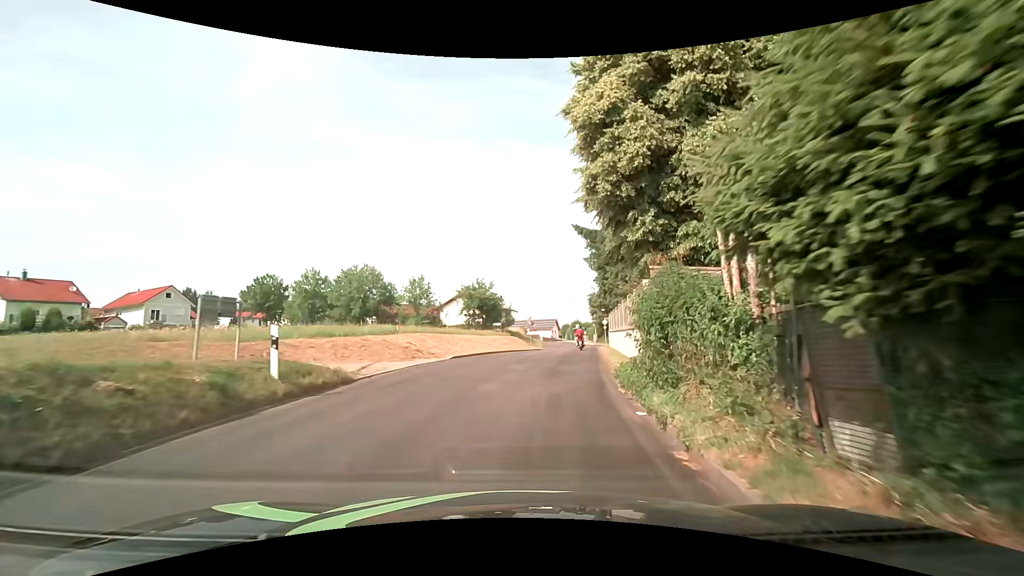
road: tertiary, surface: asphalt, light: Day
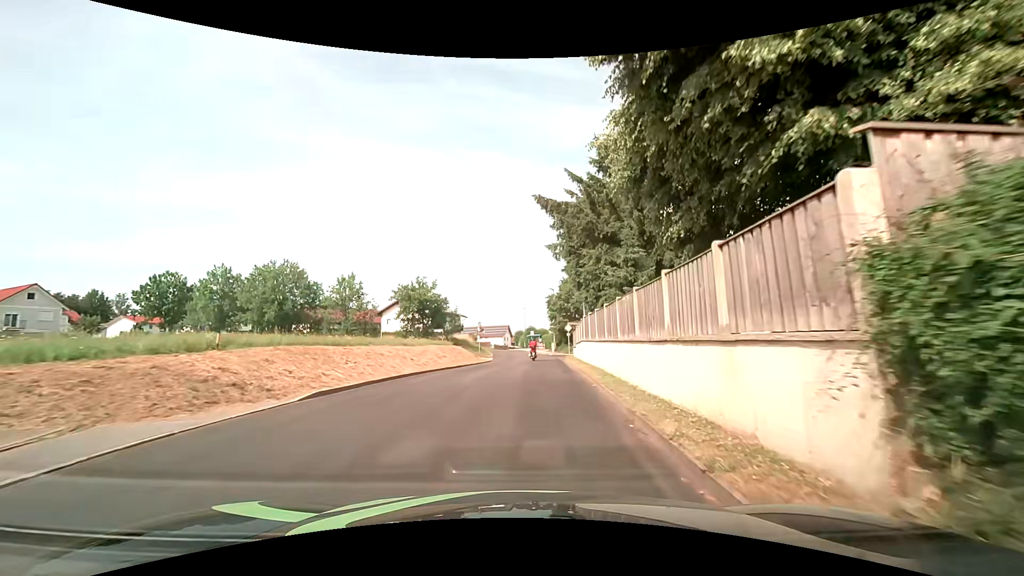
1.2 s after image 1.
(+0.5, +9.9) m; +5°
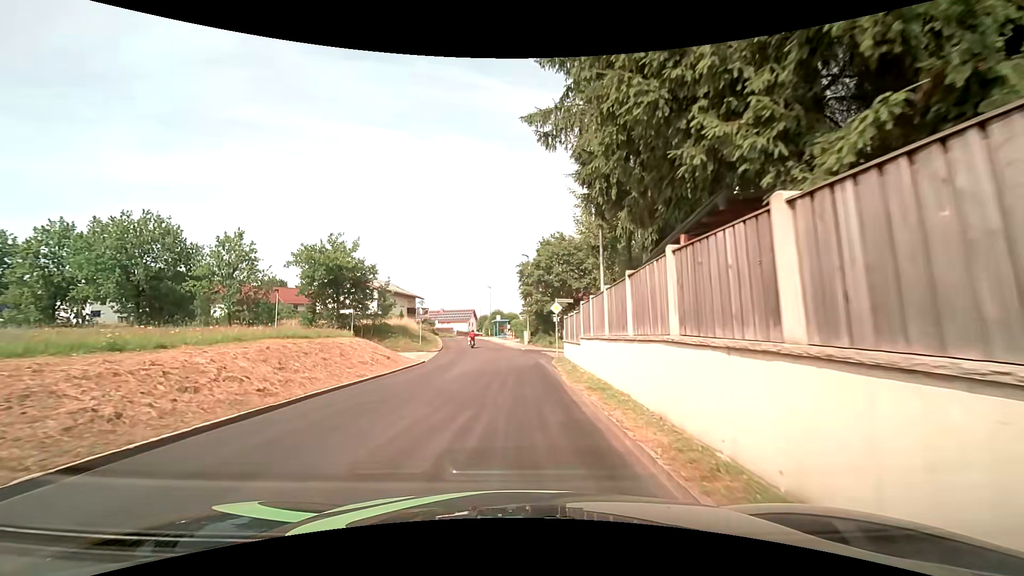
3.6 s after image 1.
(+0.9, +18.6) m; +4°
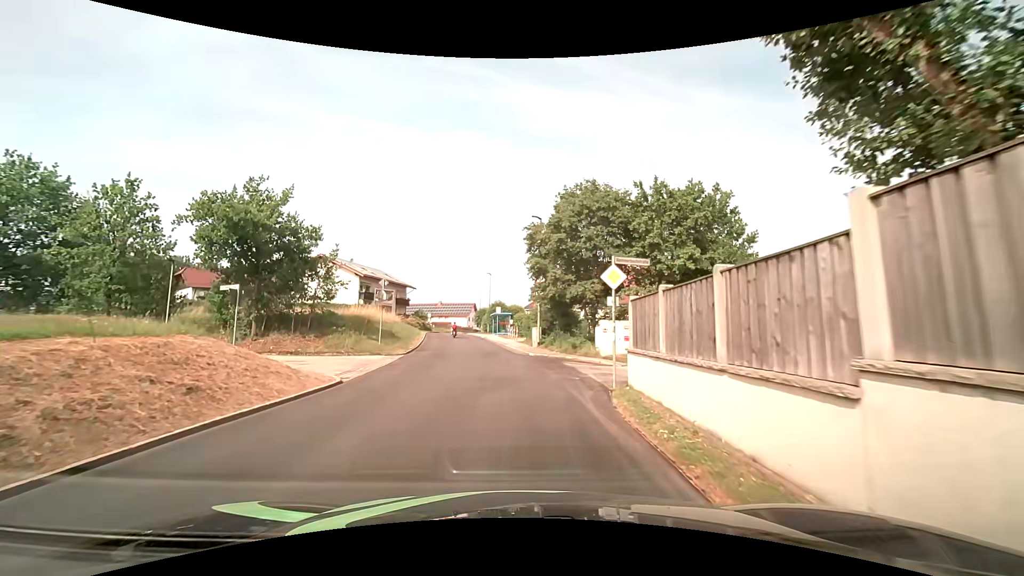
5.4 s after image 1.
(-0.2, +13.8) m; -2°
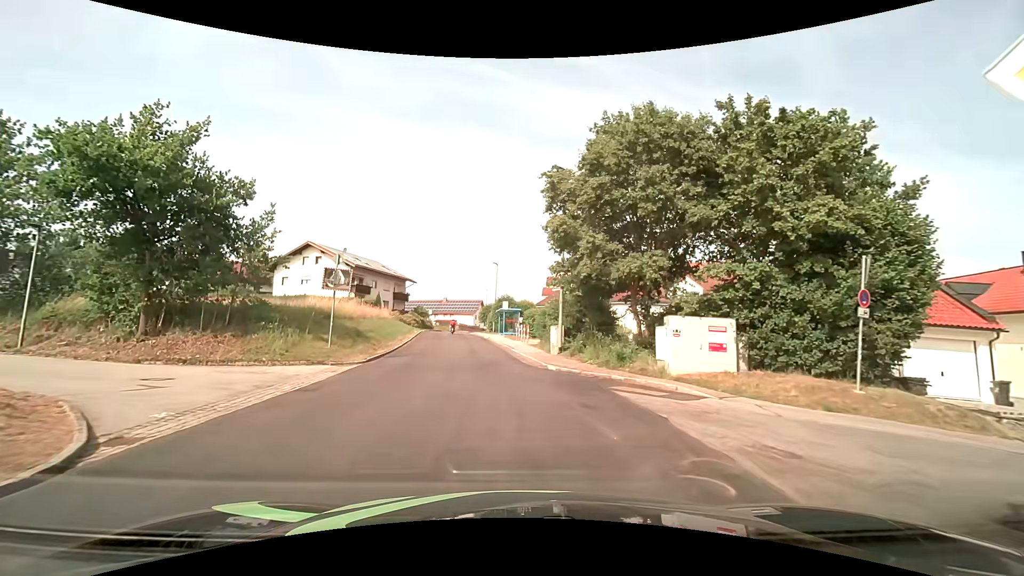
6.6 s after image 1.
(+0.1, +9.2) m; 0°
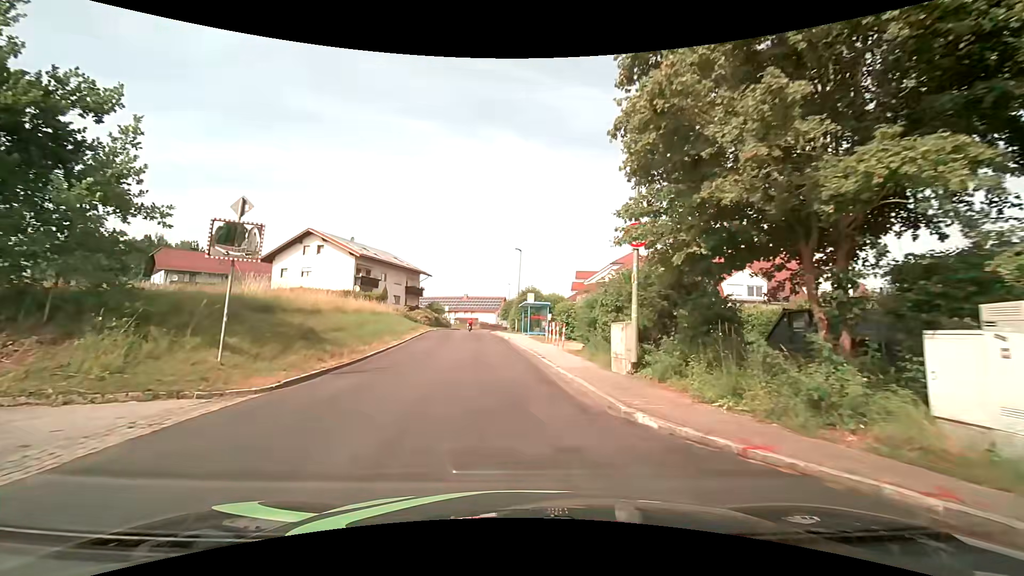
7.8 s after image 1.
(-0.1, +9.1) m; -2°
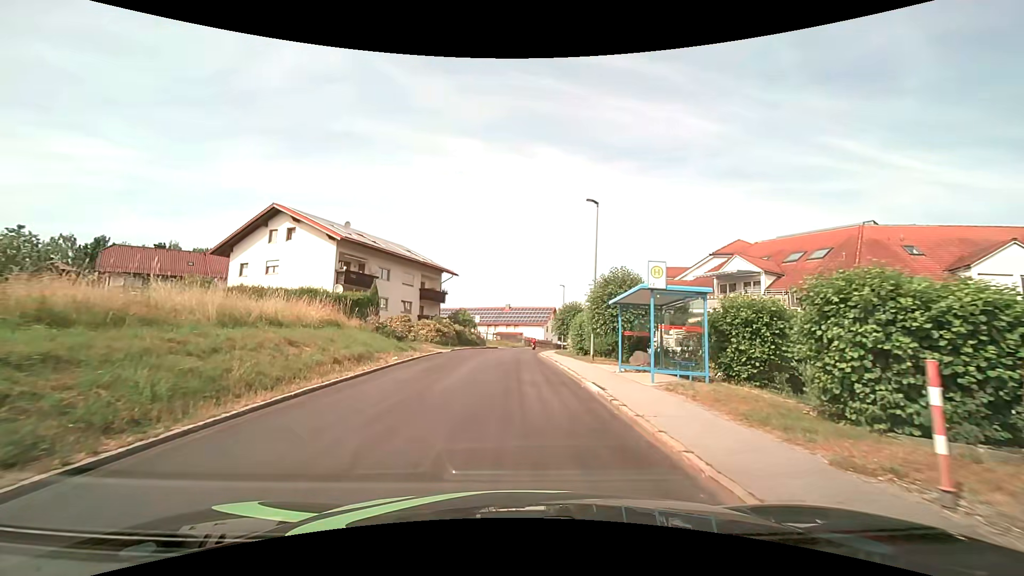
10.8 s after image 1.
(-1.2, +22.2) m; -5°
